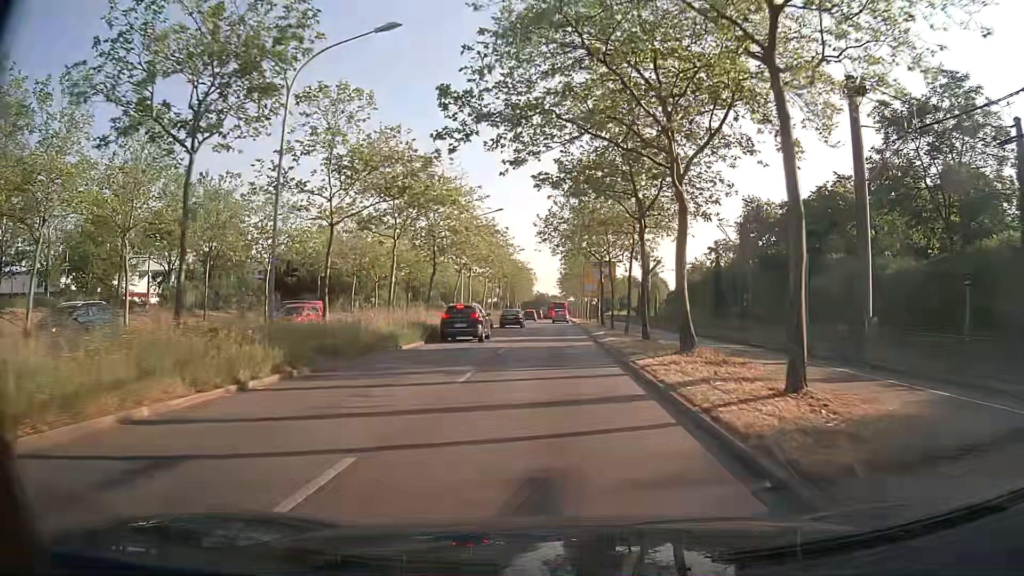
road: primary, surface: asphalt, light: Day
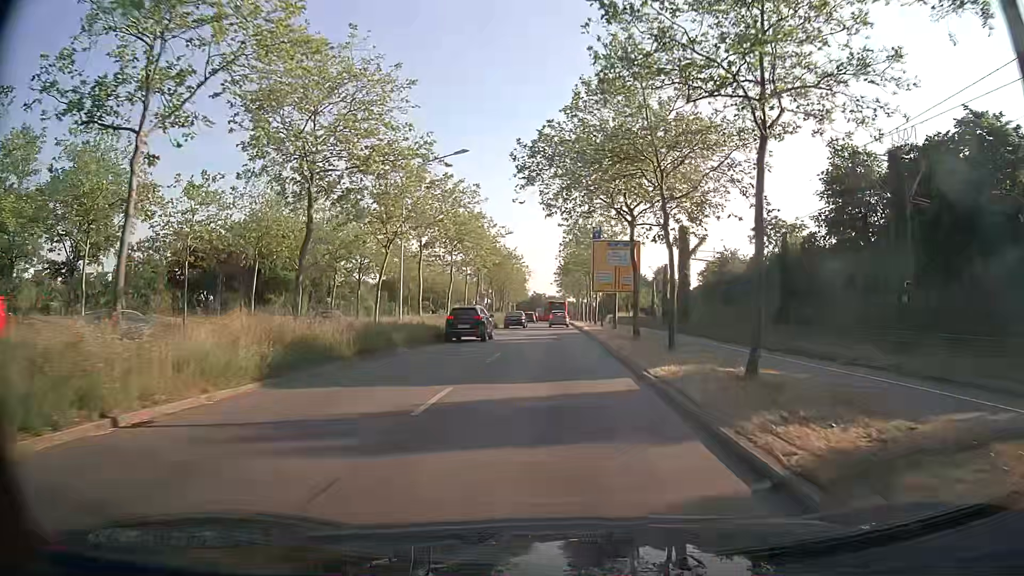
(0.0, +21.5) m; 0°
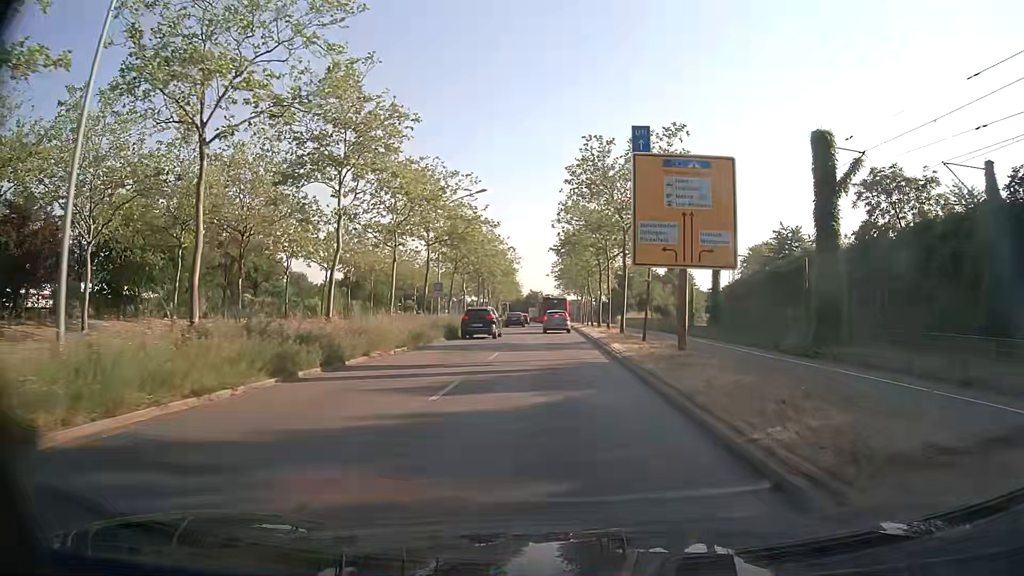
(0.0, +25.5) m; 0°
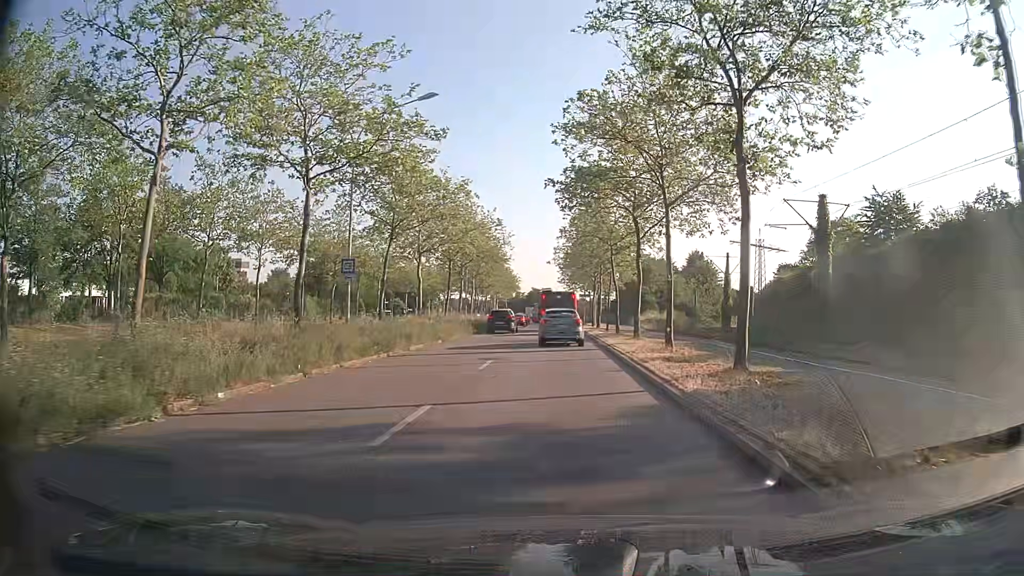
(0.0, +21.2) m; 0°
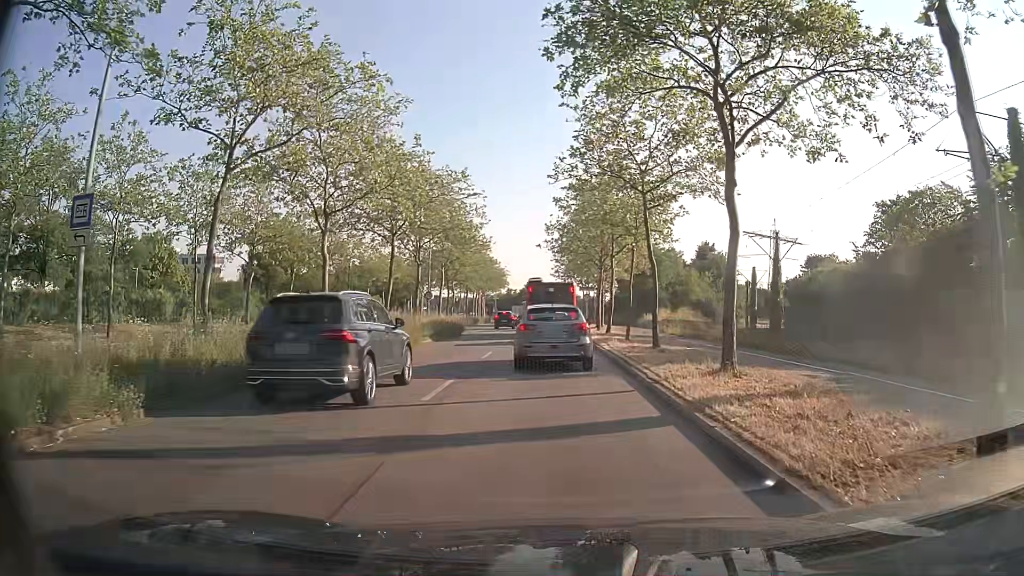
(+0.1, +15.7) m; +1°
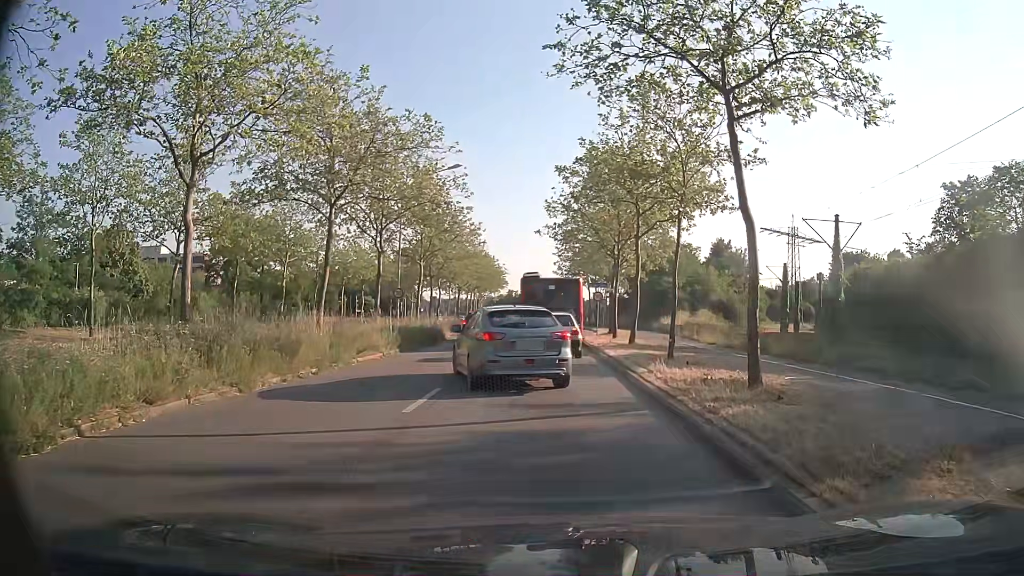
(0.0, +9.9) m; 0°
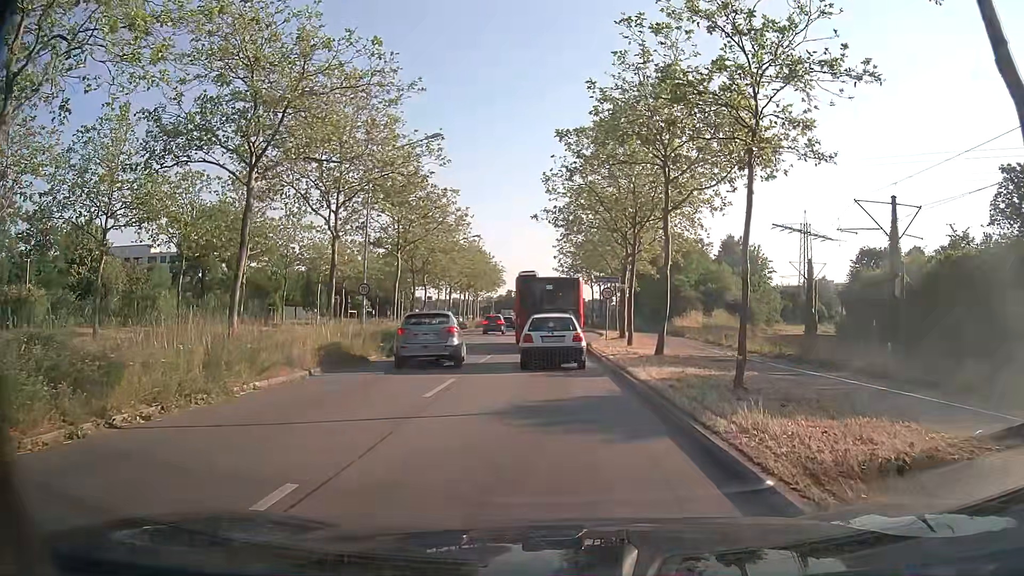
(-0.1, +7.0) m; 0°
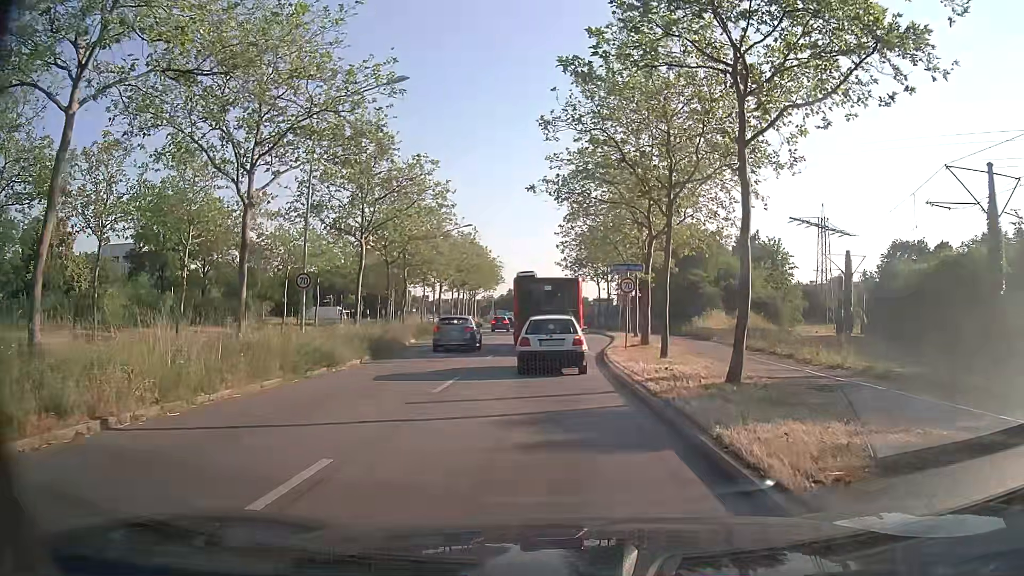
(-0.1, +8.2) m; -1°
(0, +10) (0, +20) (-1, +30) (-1, +40) (-1, +50) (-2, +60) (-2, +70) (-2, +80) (-3, +90) (-4, +100) m
